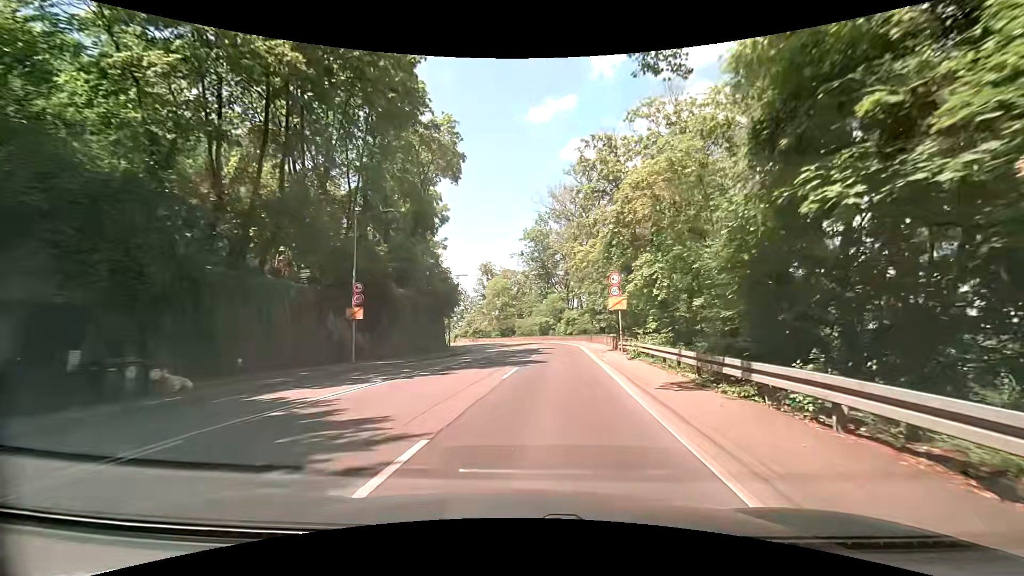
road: secondary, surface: asphalt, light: Day
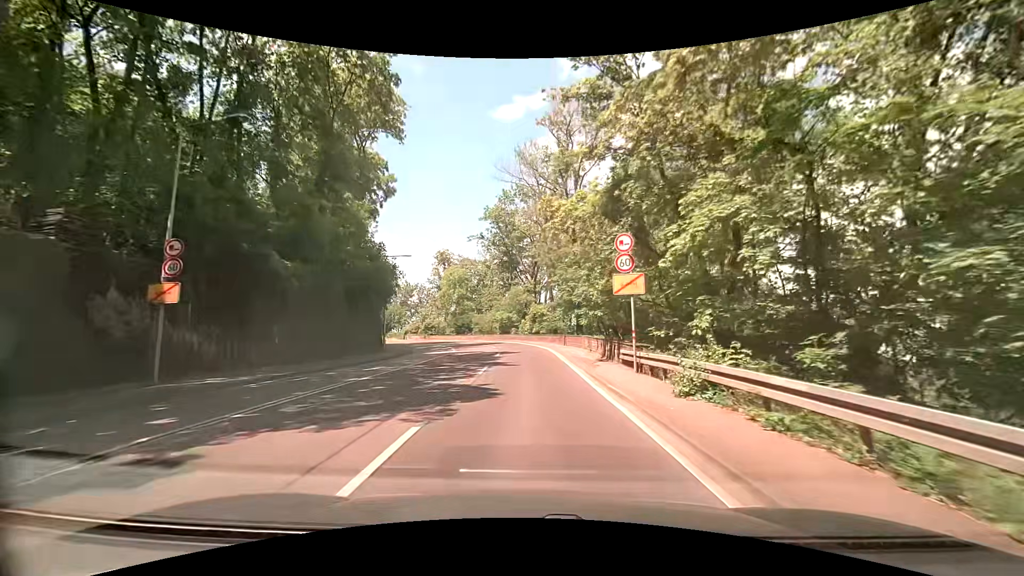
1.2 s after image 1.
(+0.4, +11.3) m; +4°
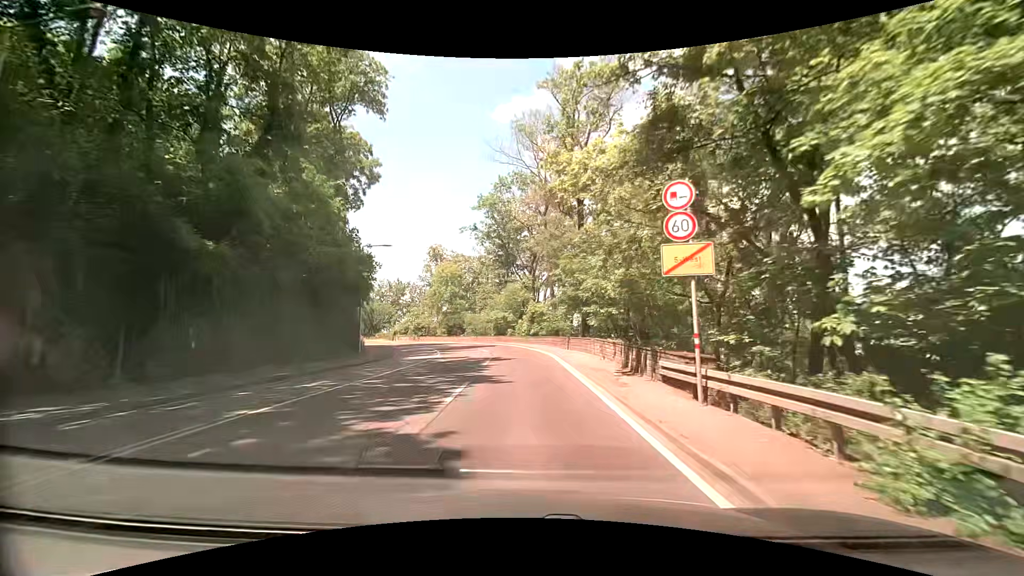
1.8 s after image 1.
(0.0, +5.7) m; 0°
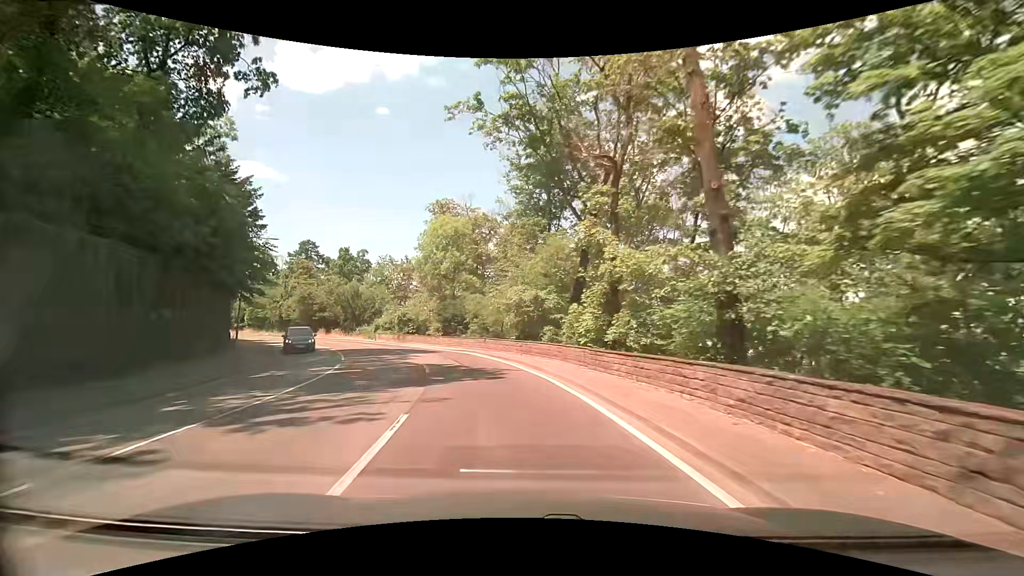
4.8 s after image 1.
(-0.4, +30.1) m; -4°
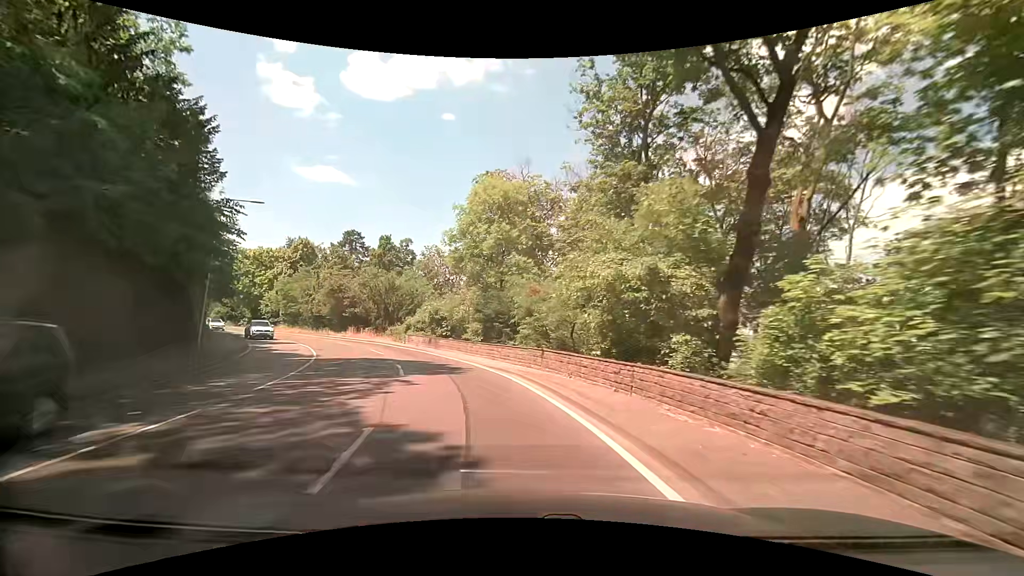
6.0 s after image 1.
(-0.8, +12.6) m; -8°
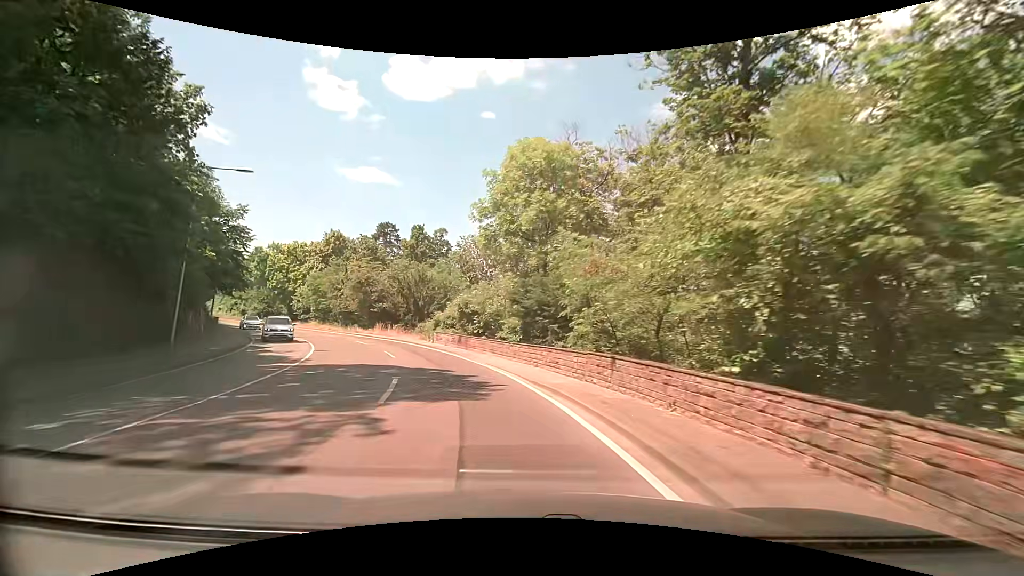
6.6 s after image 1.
(-0.2, +6.4) m; -3°
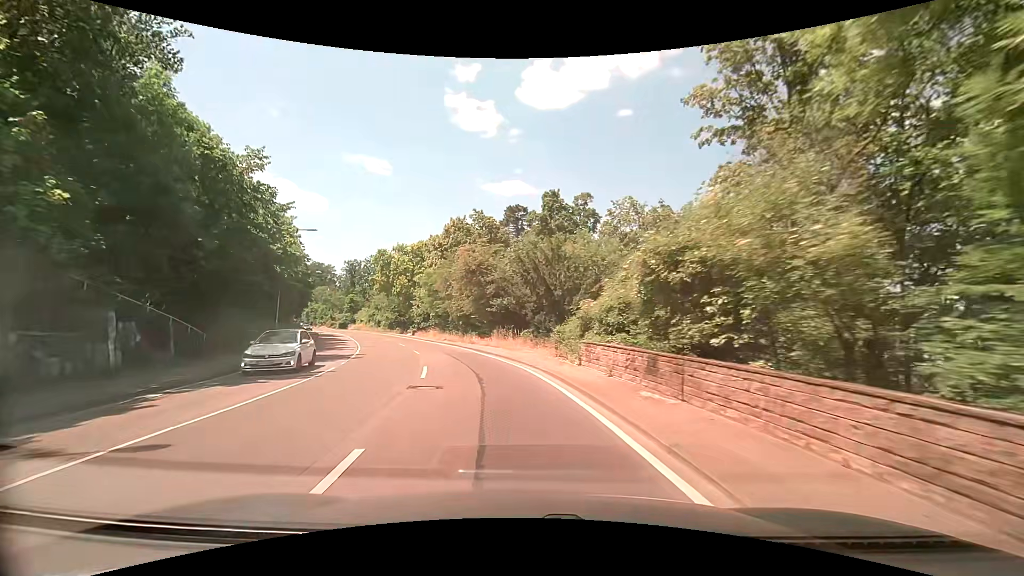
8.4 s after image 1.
(-3.1, +19.4) m; -17°
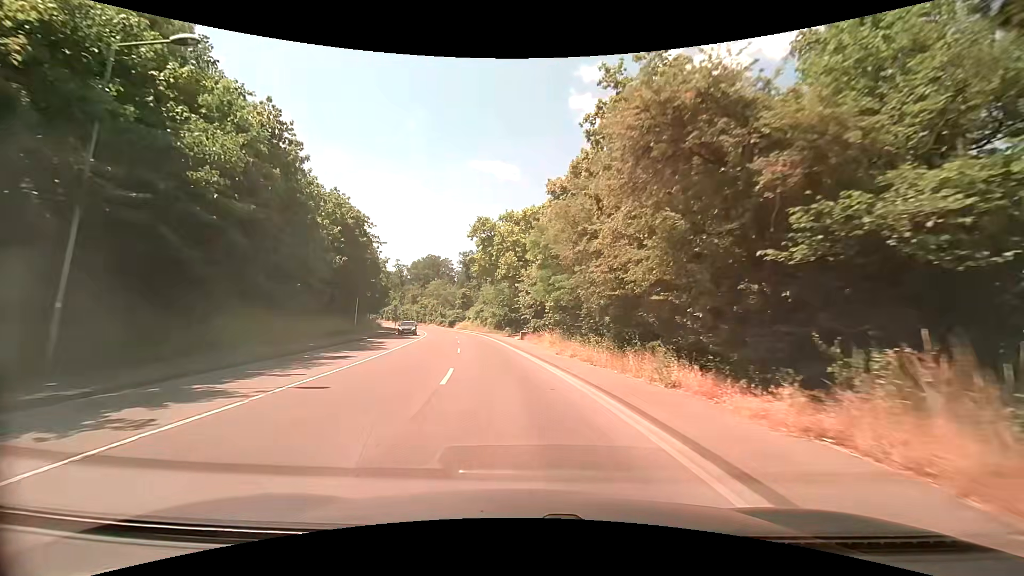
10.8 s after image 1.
(-4.5, +26.8) m; -16°
(0, +10) (-1, +20) (-2, +30) (-4, +40) (-5, +50) (-7, +60) (-9, +69) (-11, +79) (-14, +89) (-17, +98) m
